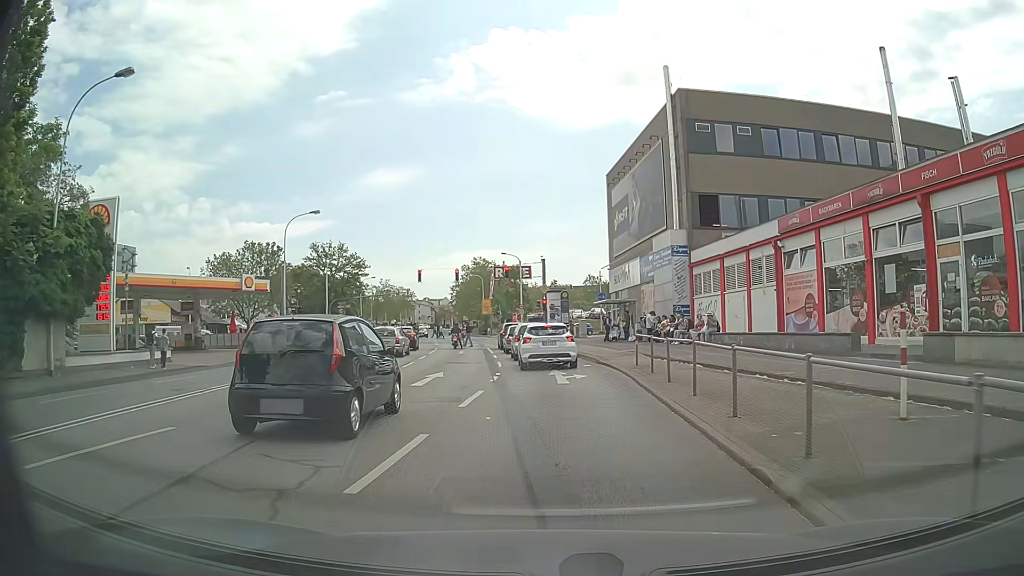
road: primary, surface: asphalt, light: Day
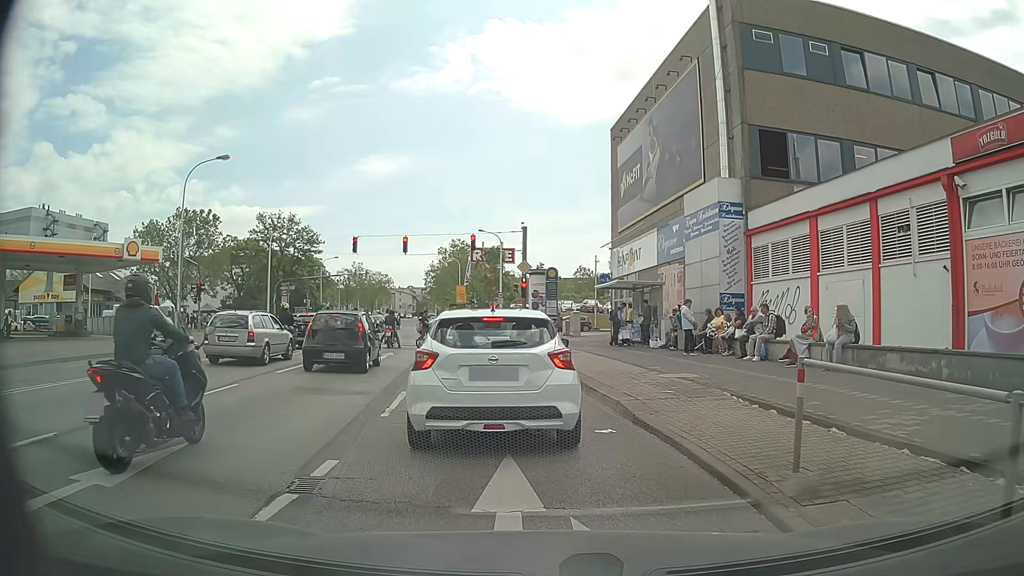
(+0.4, +13.4) m; -1°
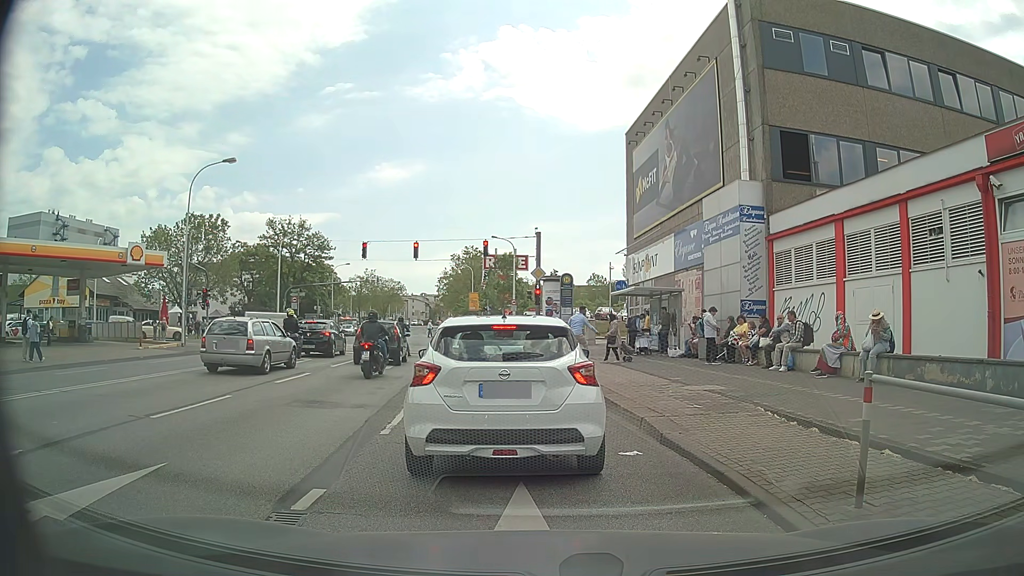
(0.0, +0.9) m; -1°
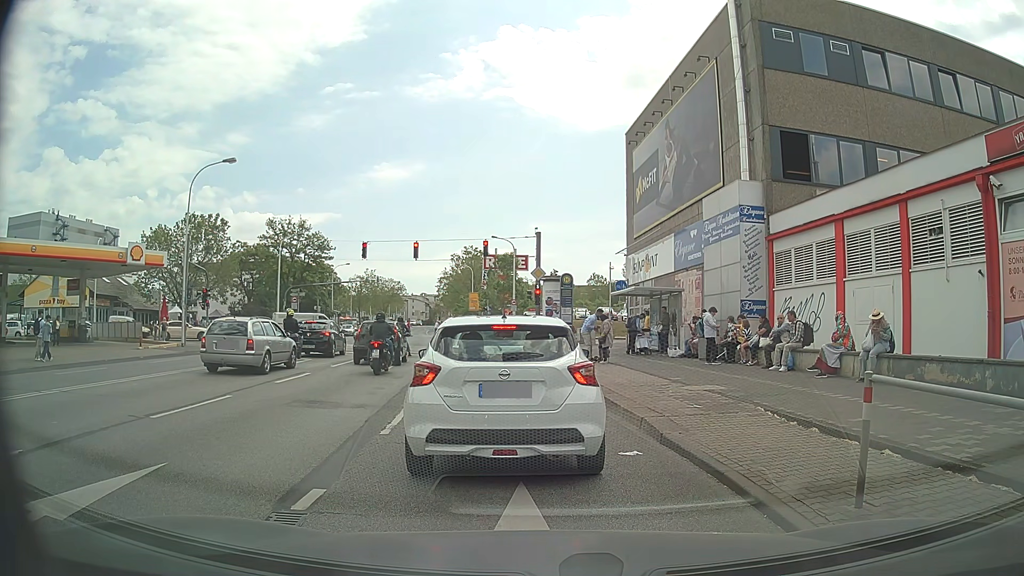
(0.0, 0.0) m; 0°
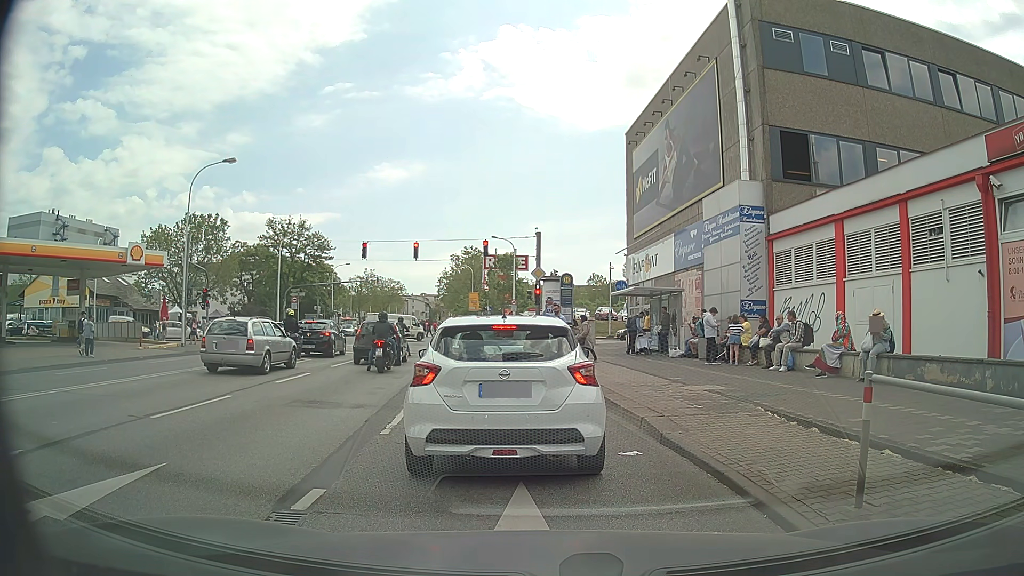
(0.0, 0.0) m; 0°
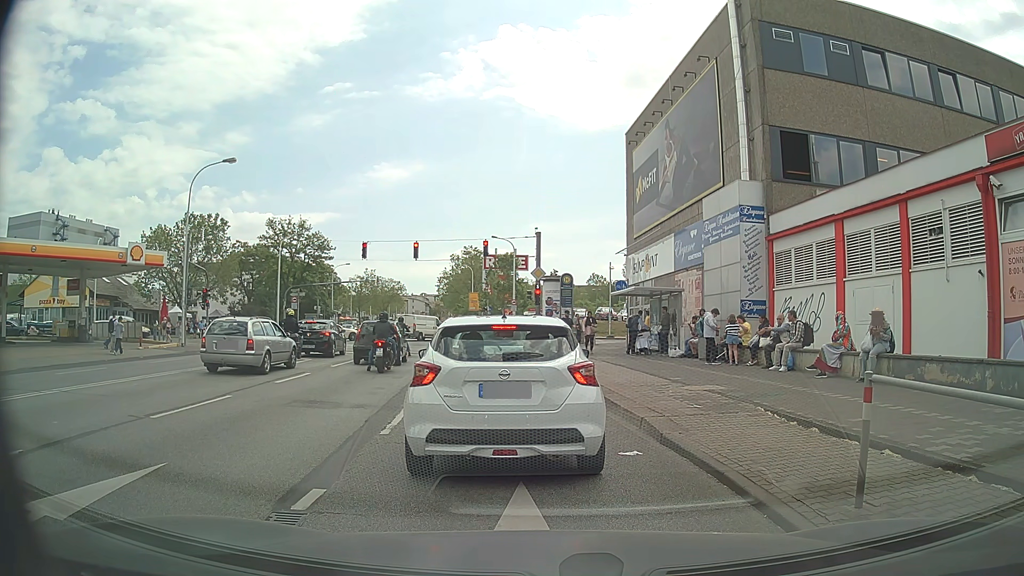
(0.0, 0.0) m; 0°
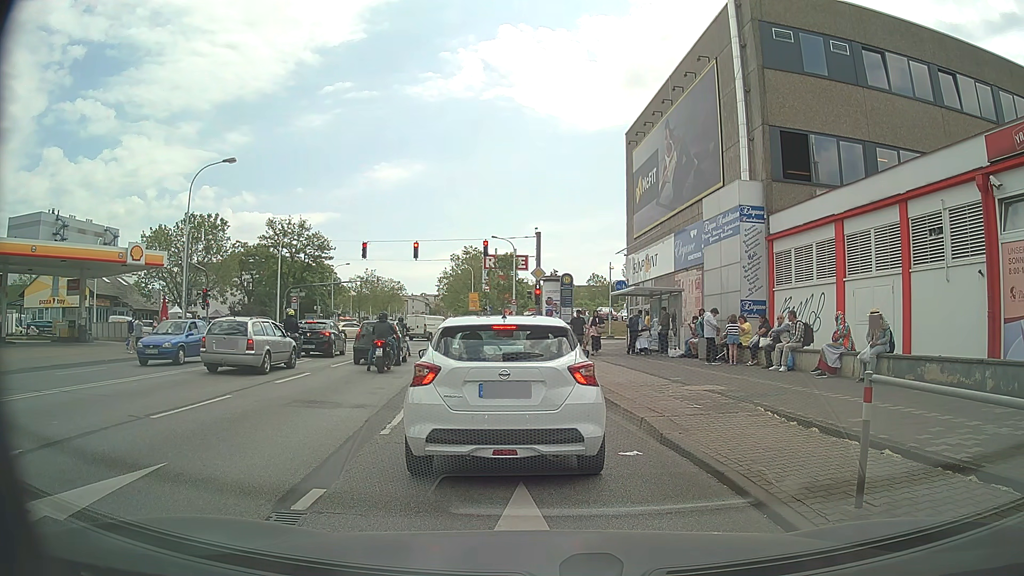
(0.0, 0.0) m; 0°
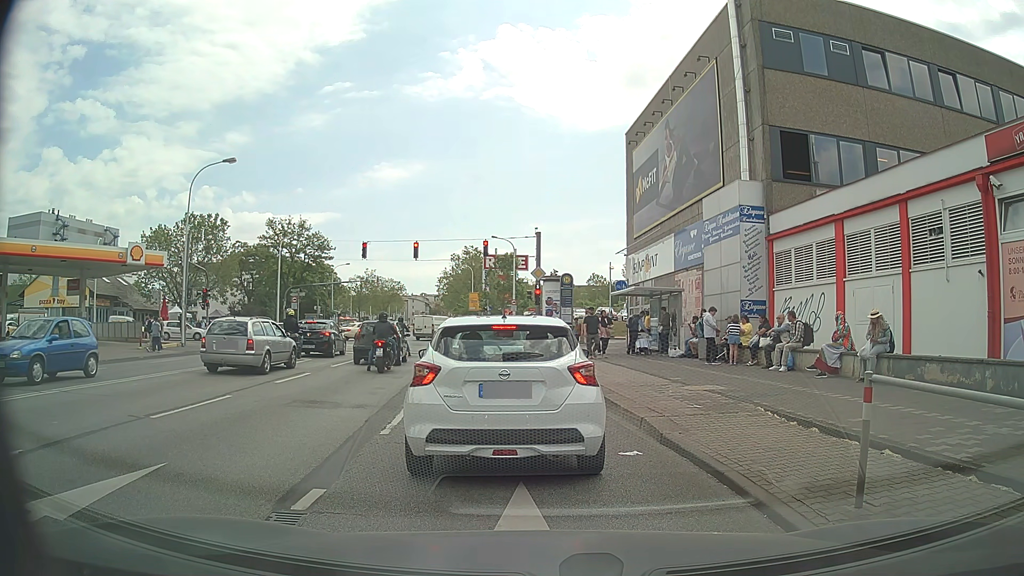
(0.0, 0.0) m; 0°
